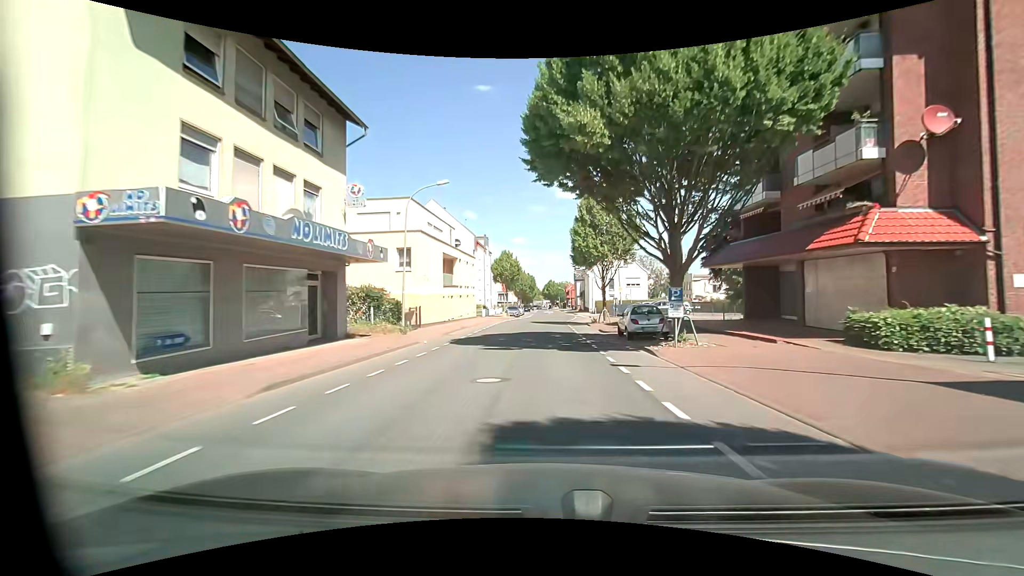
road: unclassified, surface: asphalt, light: Day
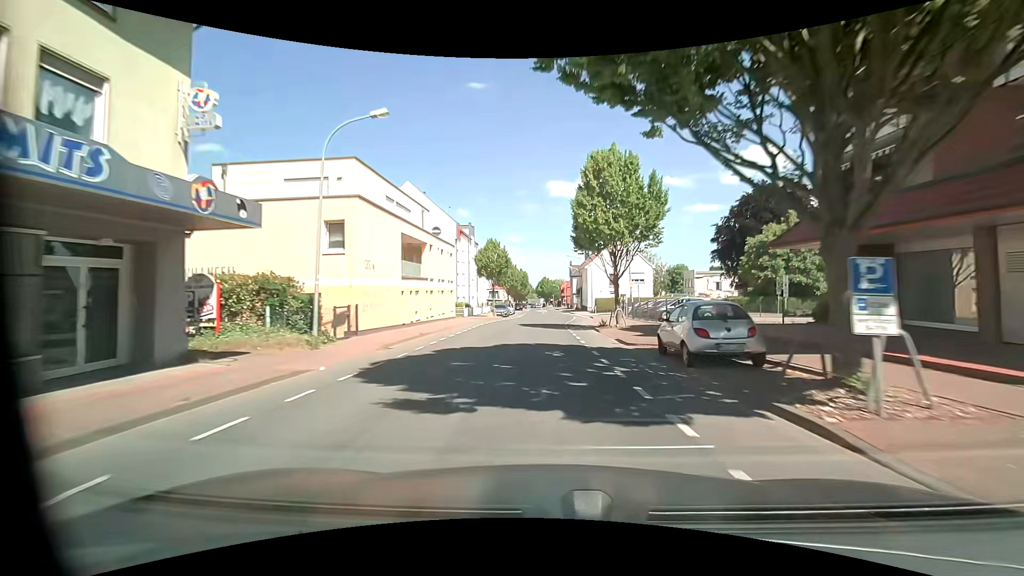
(+0.1, +9.0) m; +1°
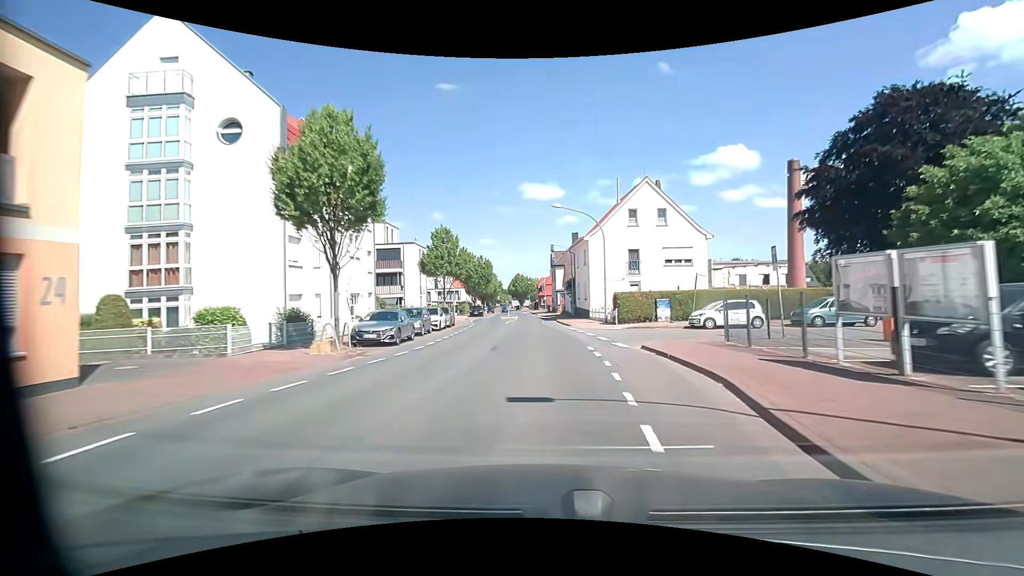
(+0.7, +34.6) m; +3°
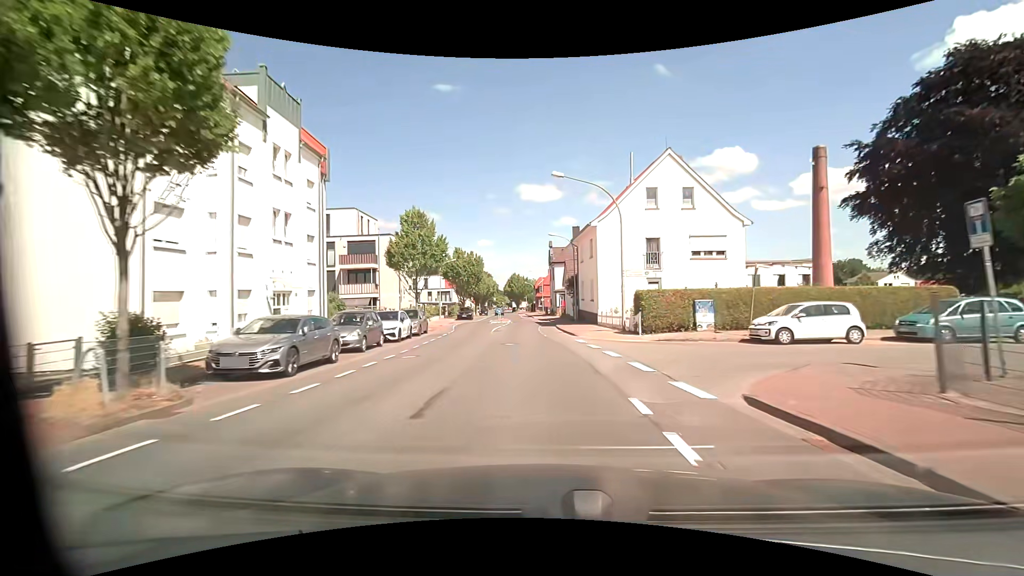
(0.0, +8.2) m; 0°
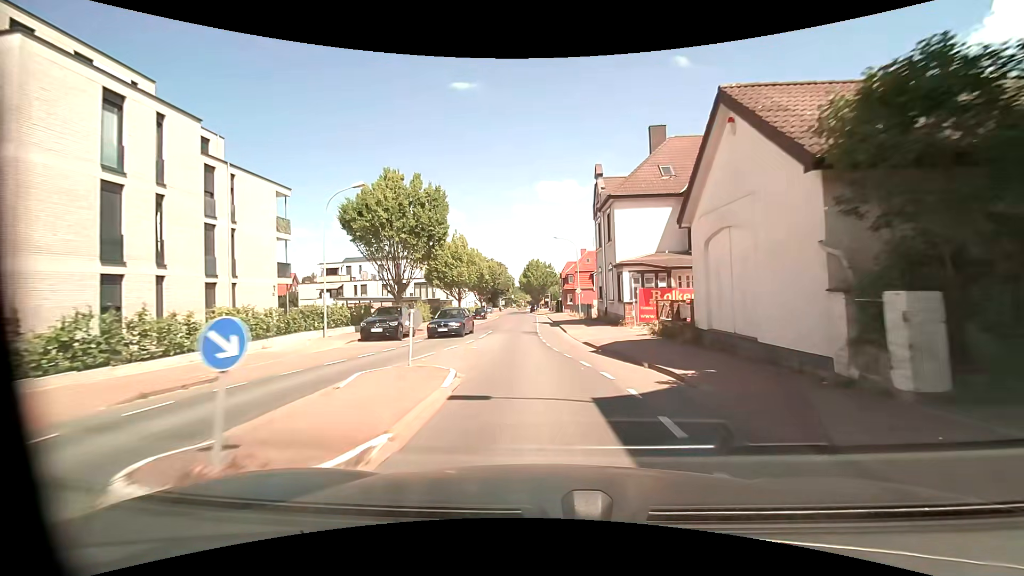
(-1.3, +40.0) m; -3°
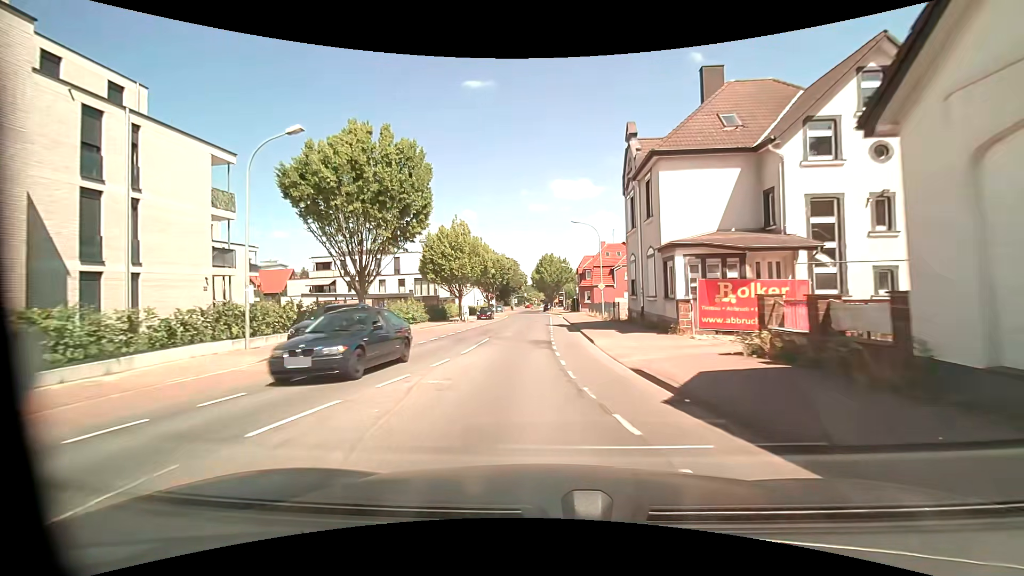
(-0.1, +7.9) m; -2°
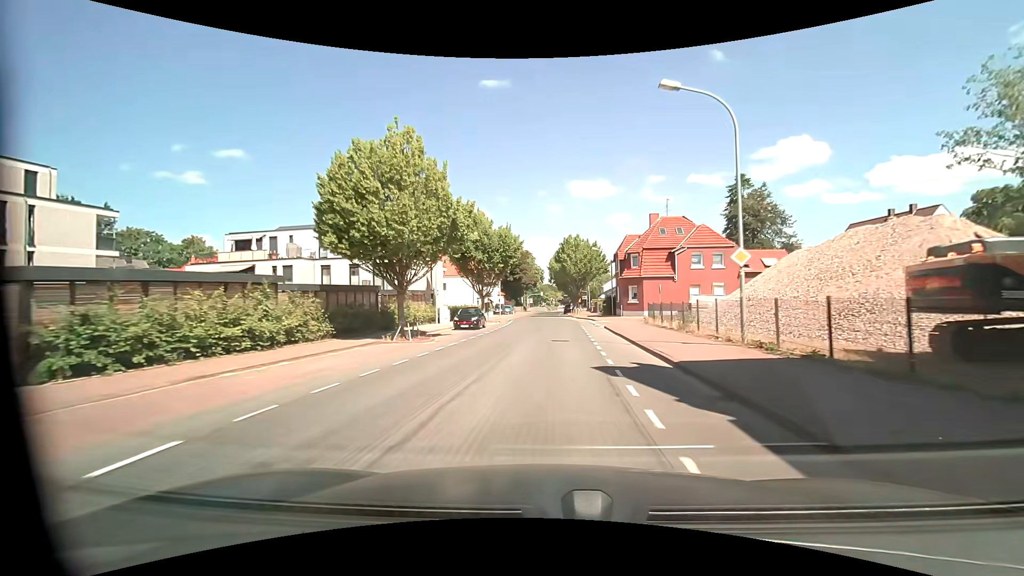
(-0.6, +23.7) m; -2°
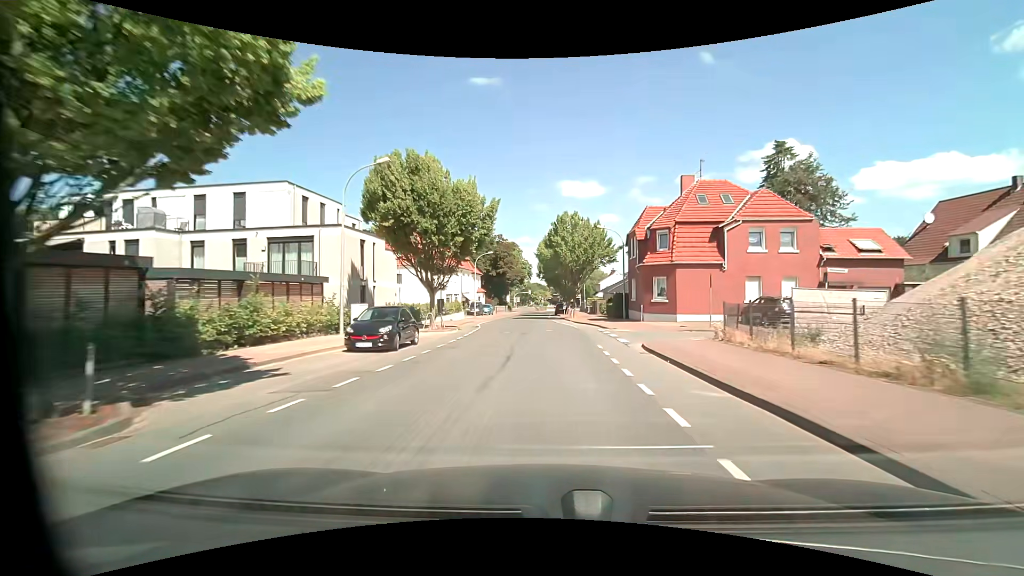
(+0.1, +15.9) m; +1°
(0, +10) (0, +20) (0, +30) (-1, +40) (-1, +50) (-1, +60) (-1, +70) (-1, +80) (-1, +90) (0, +100) m
